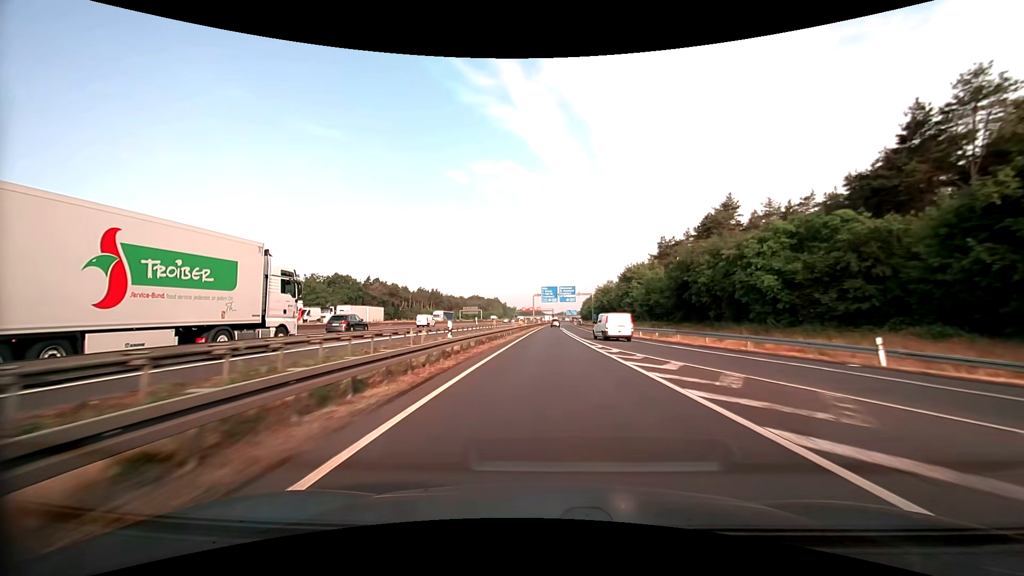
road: motorway_link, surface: asphalt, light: Day
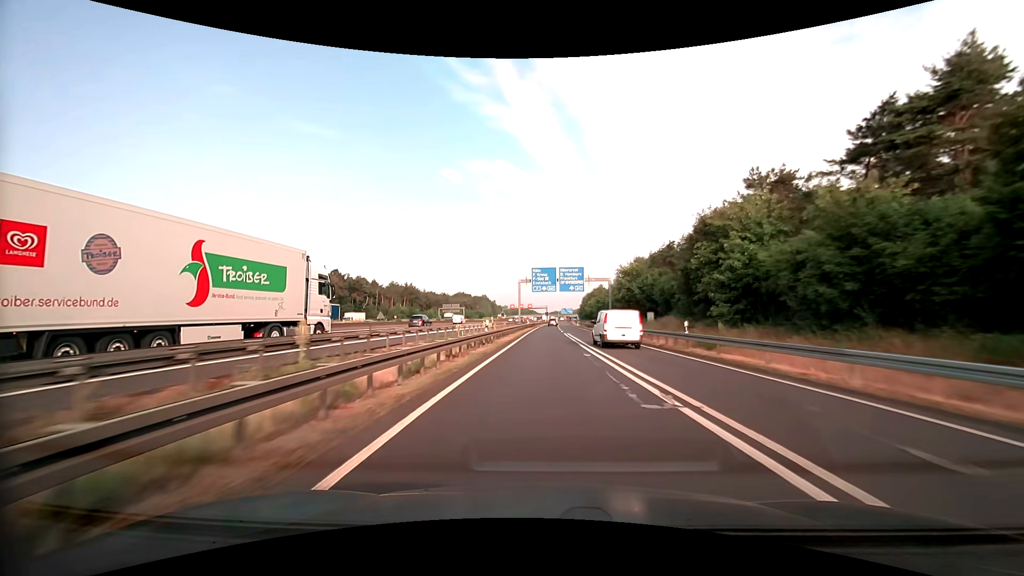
(+0.2, +39.6) m; +1°
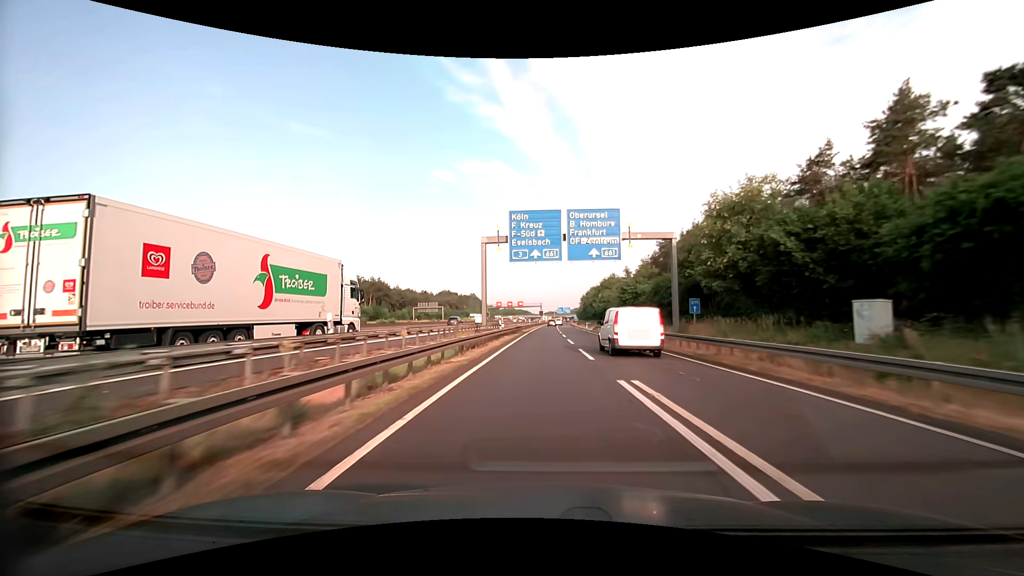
(+0.3, +39.0) m; +1°
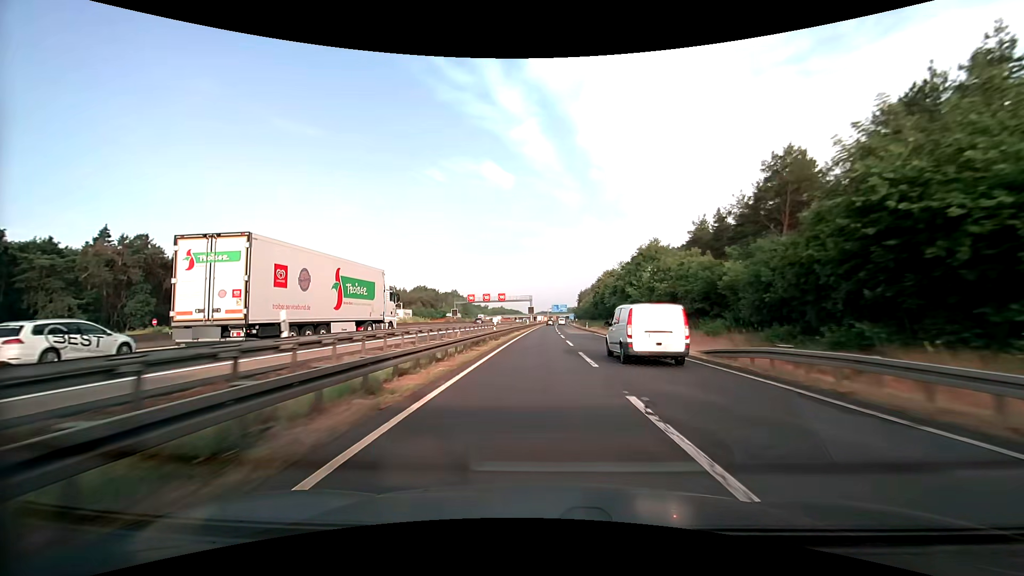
(+0.3, +50.8) m; +1°
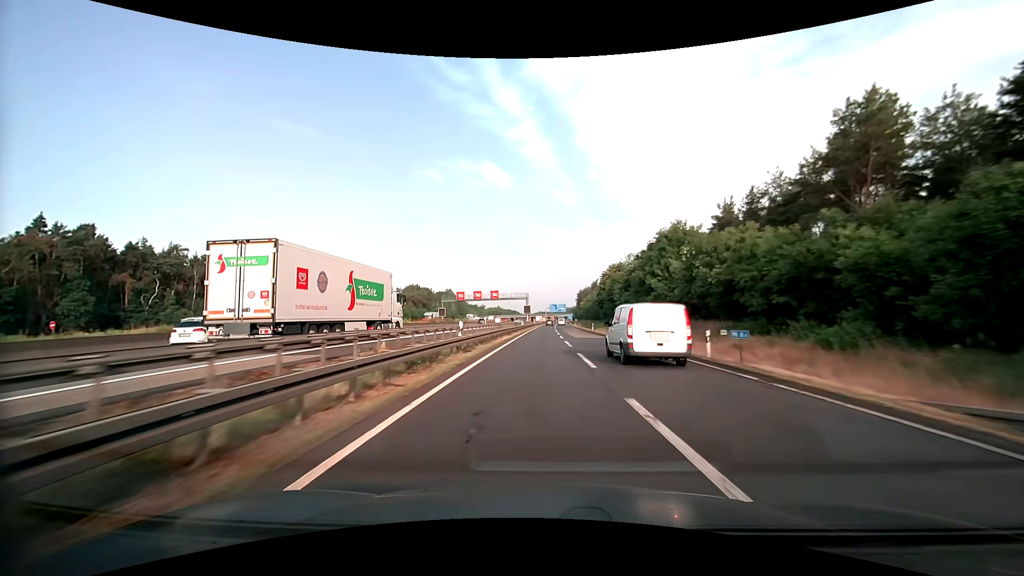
(0.0, +12.5) m; 0°
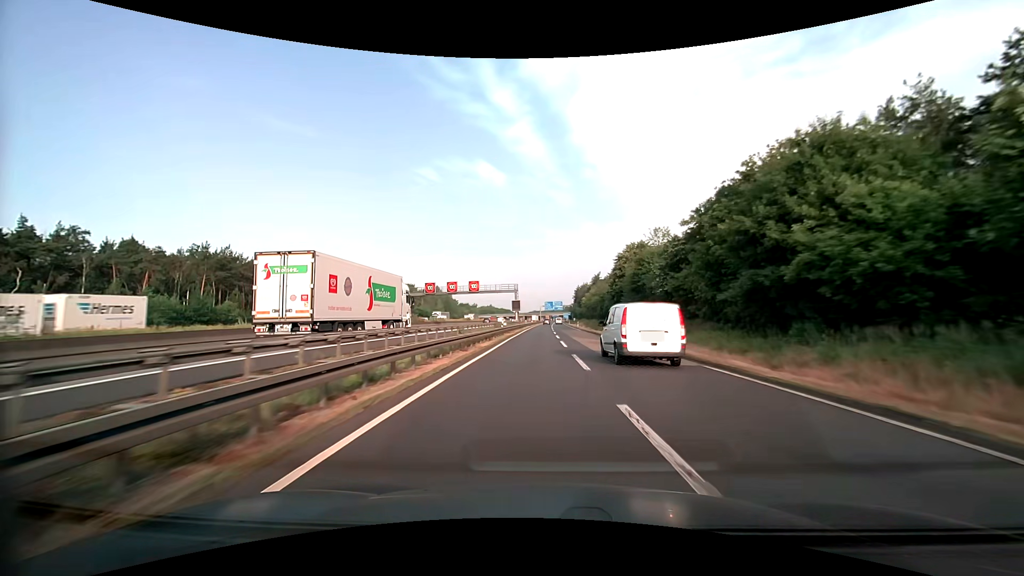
(+0.2, +24.8) m; +1°
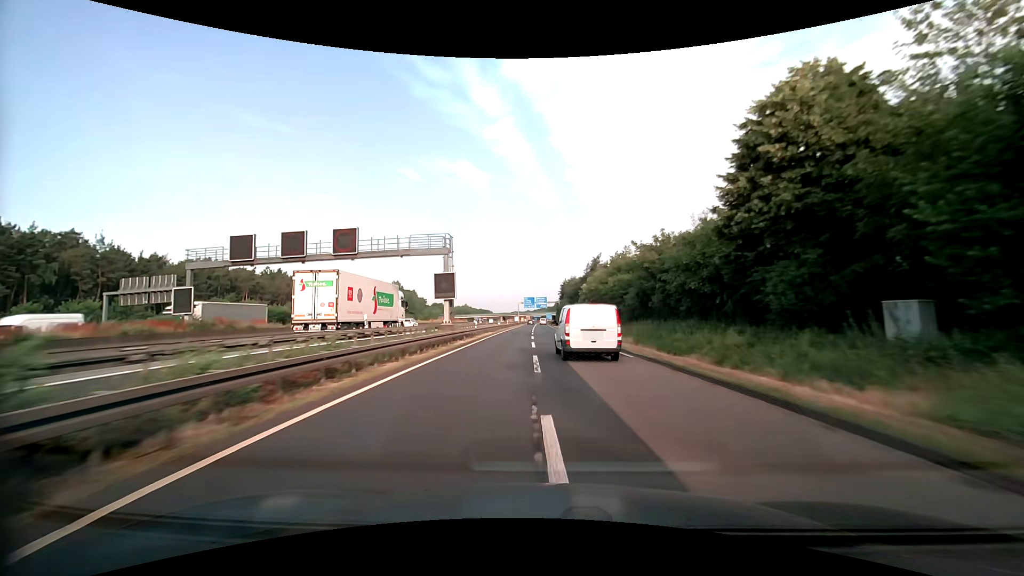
(+0.9, +48.9) m; +2°
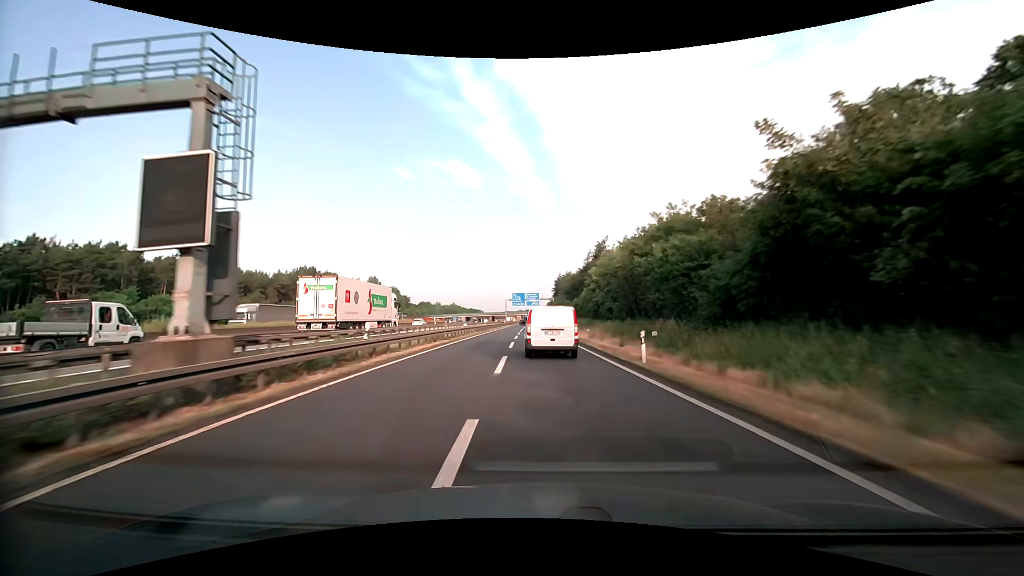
(+0.2, +24.5) m; +1°
(0, +10) (0, +20) (0, +30) (0, +40) (0, +50) (-1, +60) (-1, +70) (-1, +80) (-1, +90) (-1, +100) m
